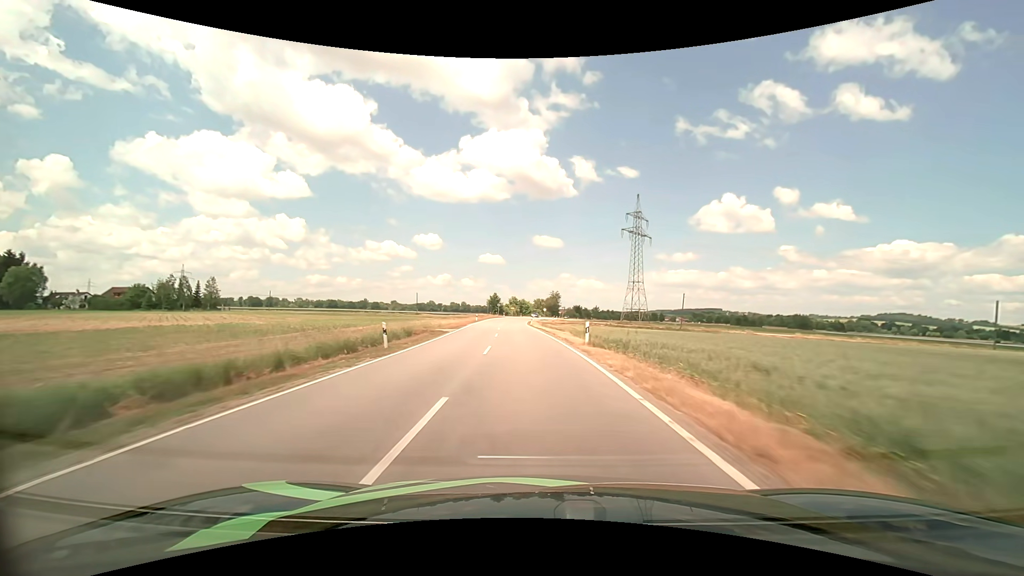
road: tertiary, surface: asphalt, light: Day
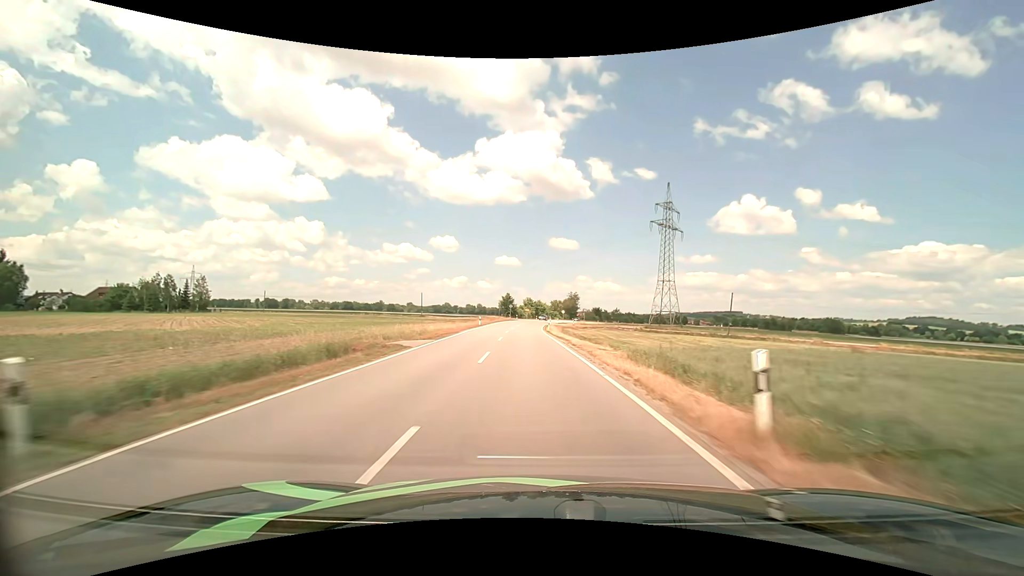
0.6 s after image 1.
(-0.2, +14.1) m; -2°
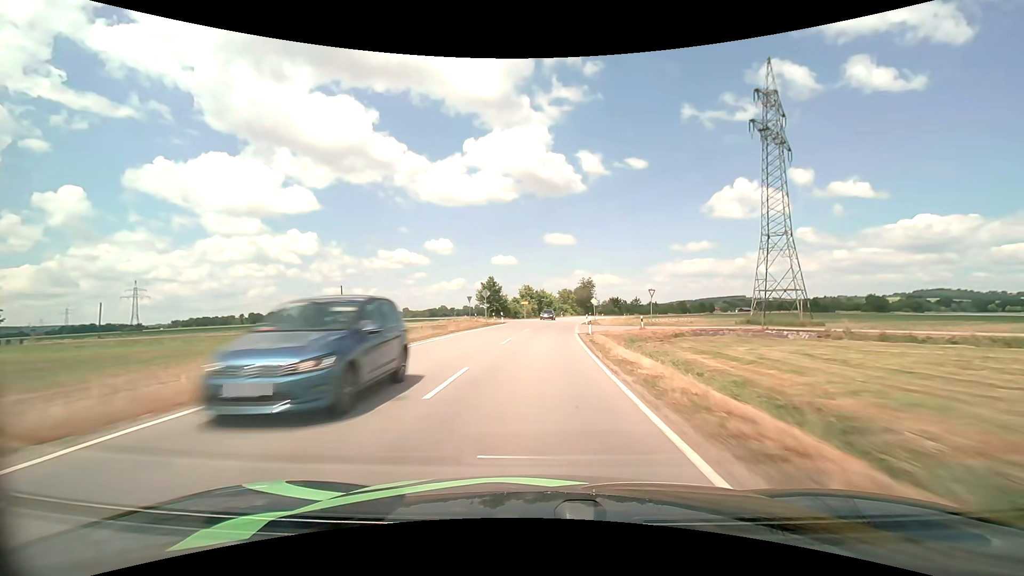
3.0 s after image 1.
(-0.9, +55.2) m; 0°
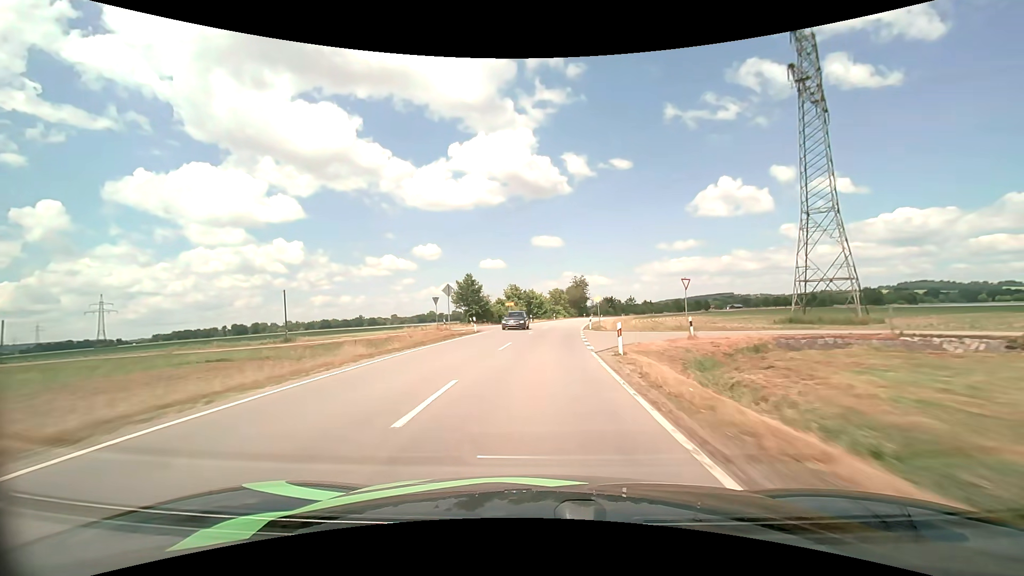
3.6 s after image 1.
(+0.2, +13.7) m; +1°
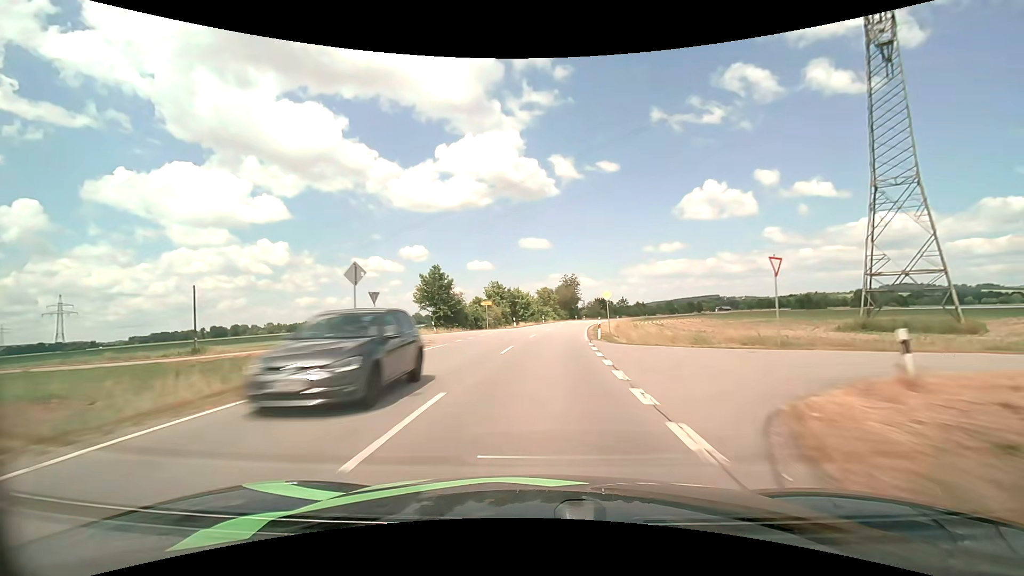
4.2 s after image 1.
(+0.1, +13.7) m; +1°
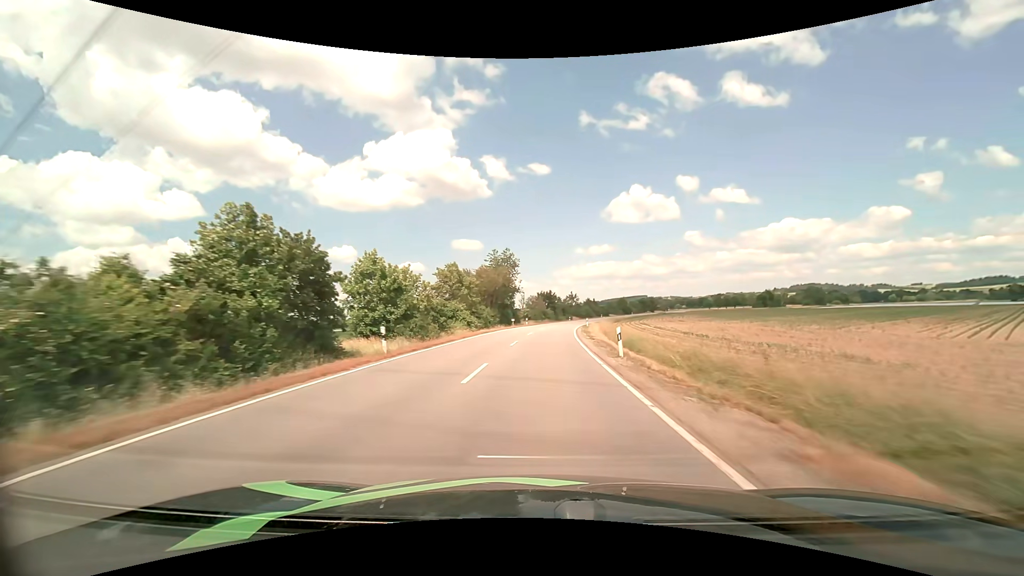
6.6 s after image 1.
(+3.6, +55.2) m; +7°
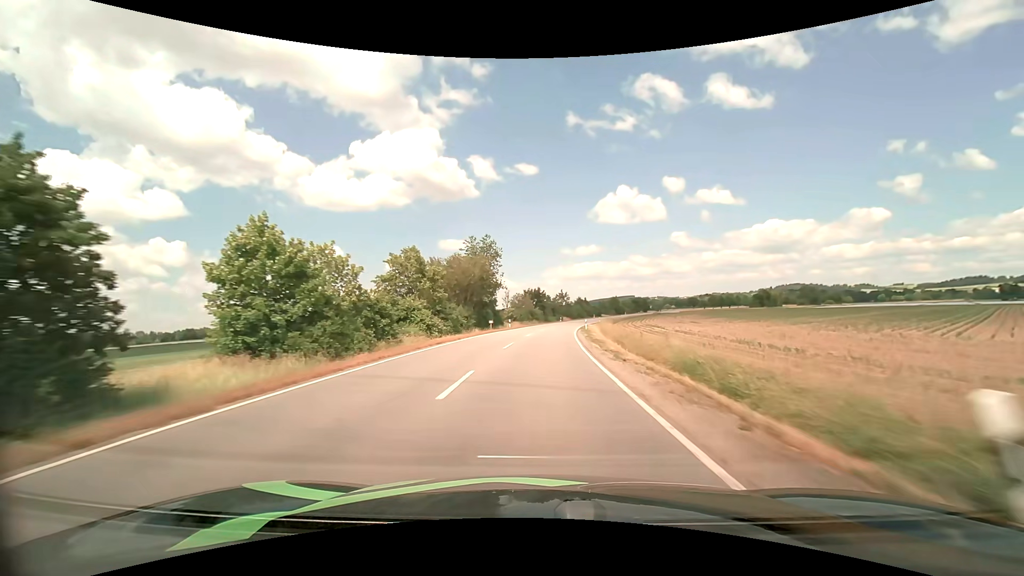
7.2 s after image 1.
(+0.2, +14.1) m; +2°
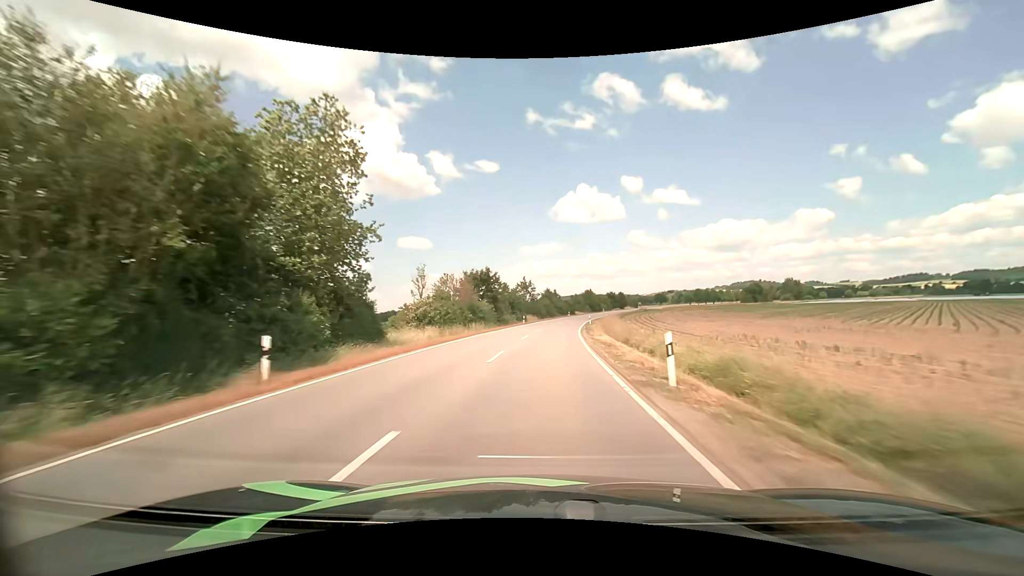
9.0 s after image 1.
(+1.6, +42.9) m; +4°
(0, +10) (0, +20) (+1, +30) (+1, +40) (+2, +50) (+3, +60) (+5, +70) (+6, +80) (+8, +89) (+10, +99) m
